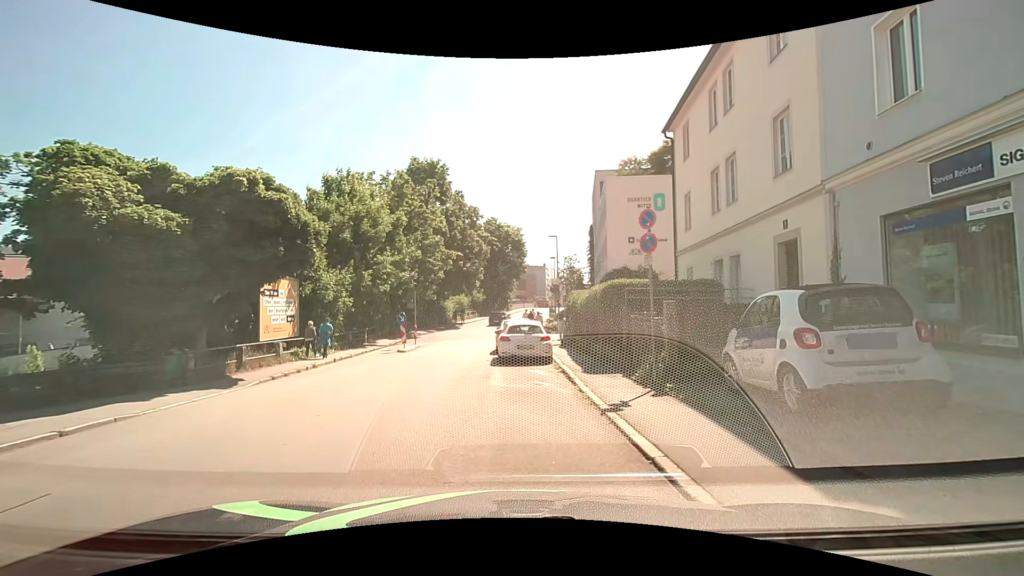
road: residential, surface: asphalt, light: Day
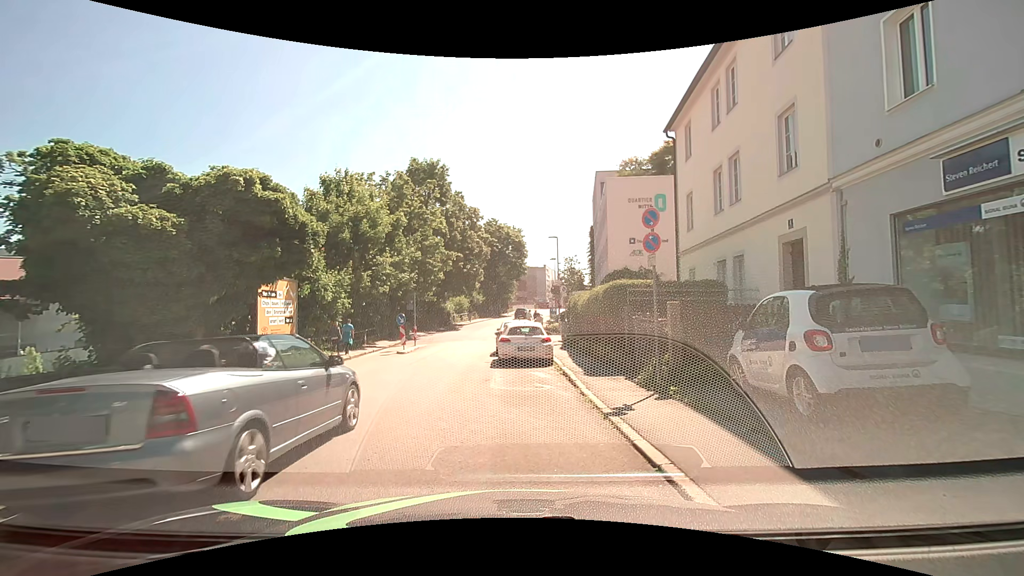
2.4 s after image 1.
(0.0, +0.3) m; 0°
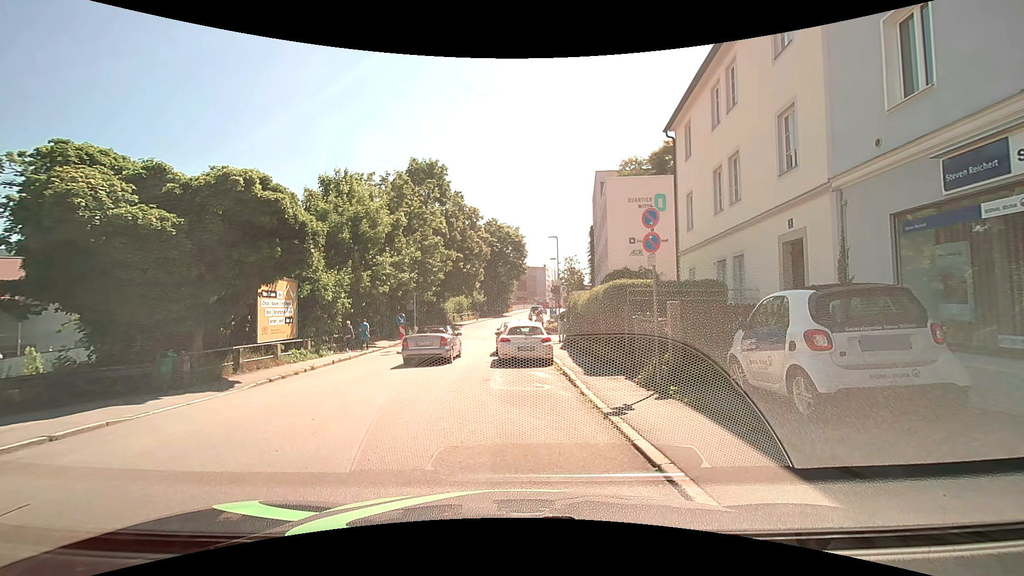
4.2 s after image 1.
(0.0, 0.0) m; 0°
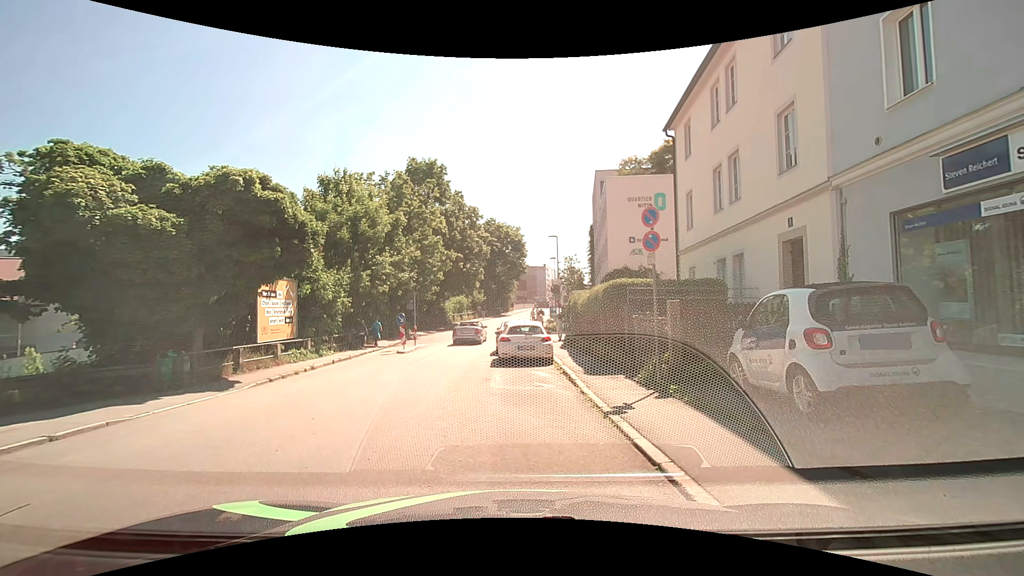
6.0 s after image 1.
(0.0, 0.0) m; 0°
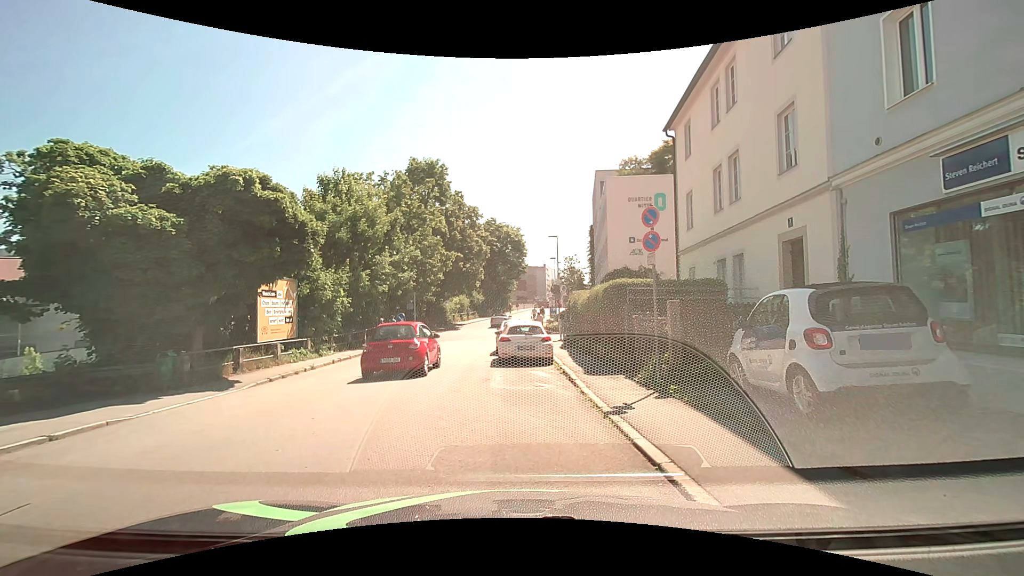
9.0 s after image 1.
(0.0, 0.0) m; 0°
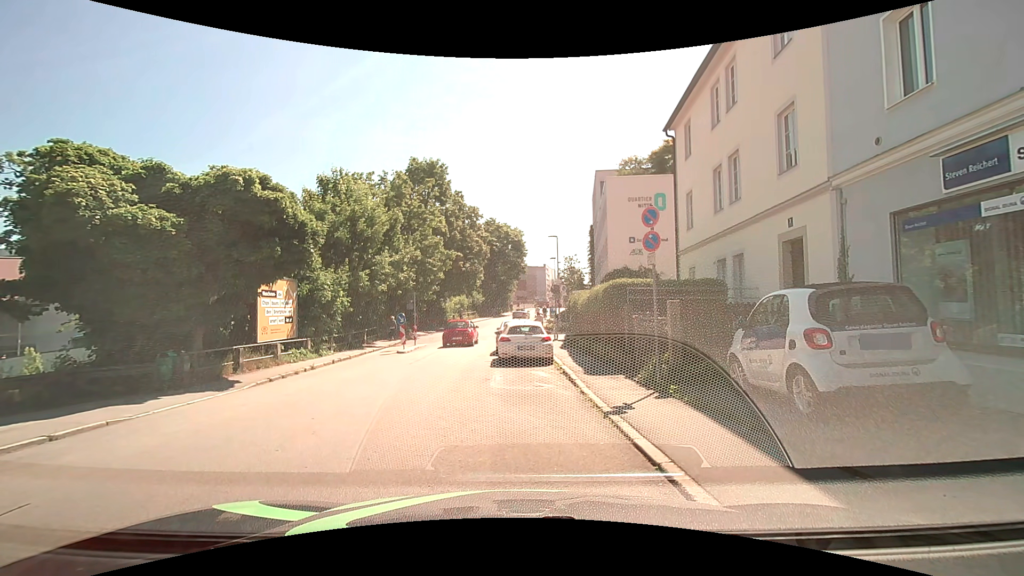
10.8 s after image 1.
(0.0, 0.0) m; 0°
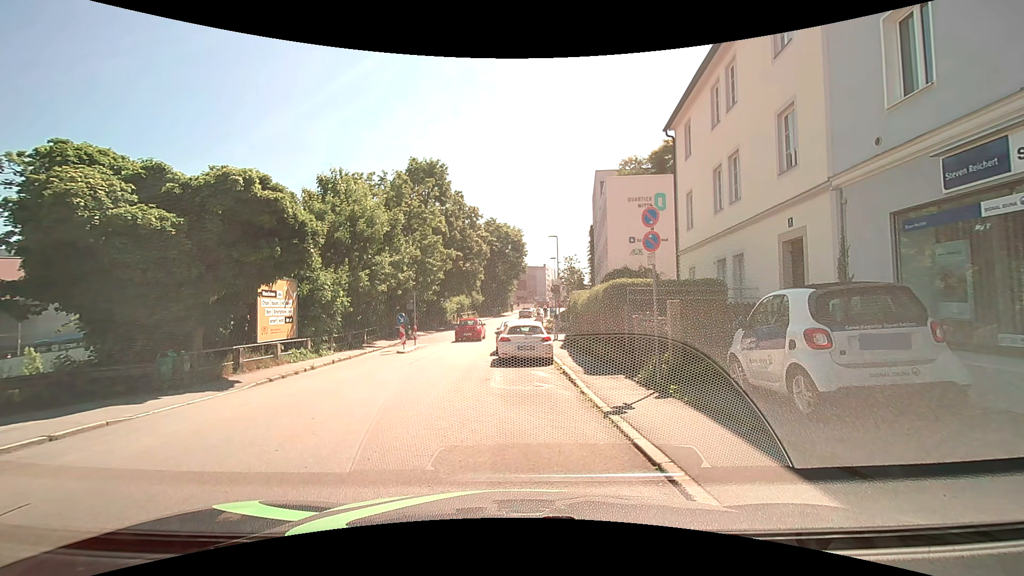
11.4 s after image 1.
(0.0, 0.0) m; 0°
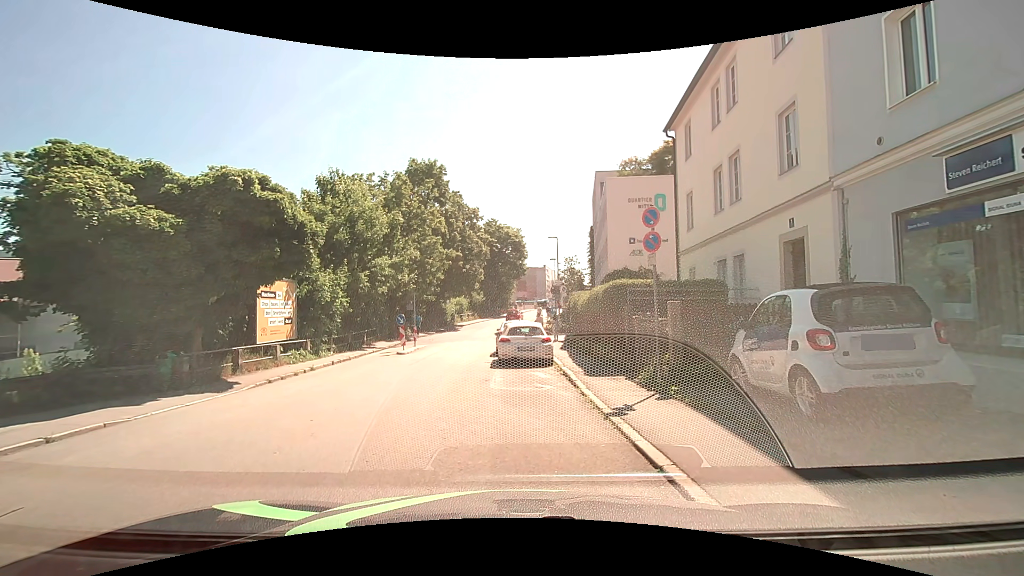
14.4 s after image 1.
(0.0, 0.0) m; 0°
